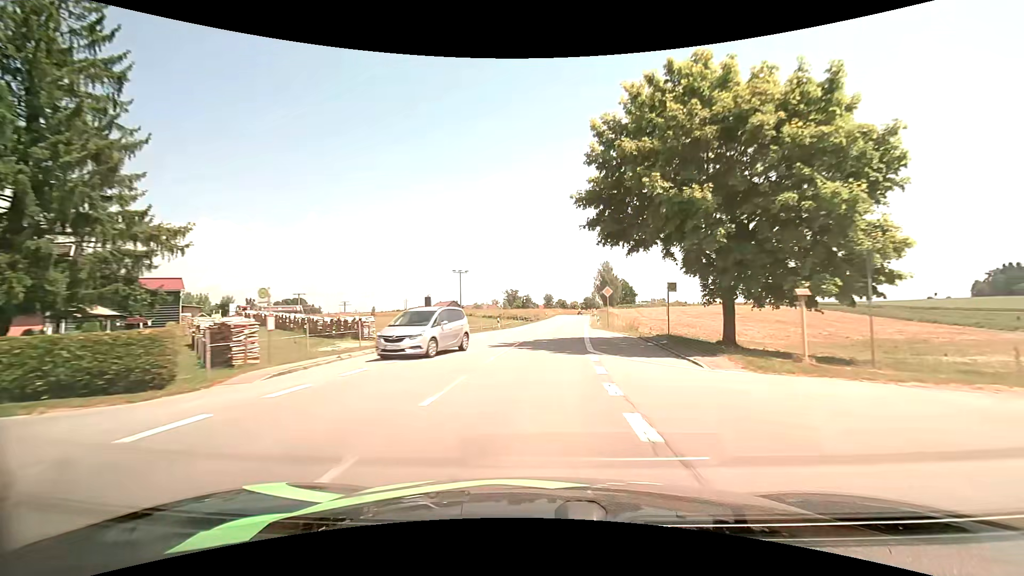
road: secondary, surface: asphalt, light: Day
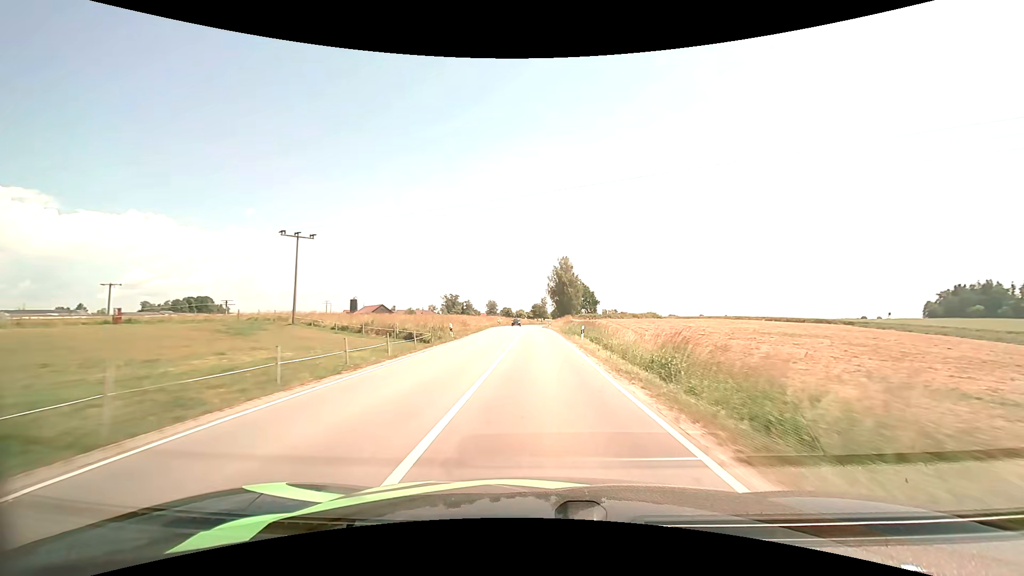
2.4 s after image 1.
(+3.2, +50.3) m; +7°
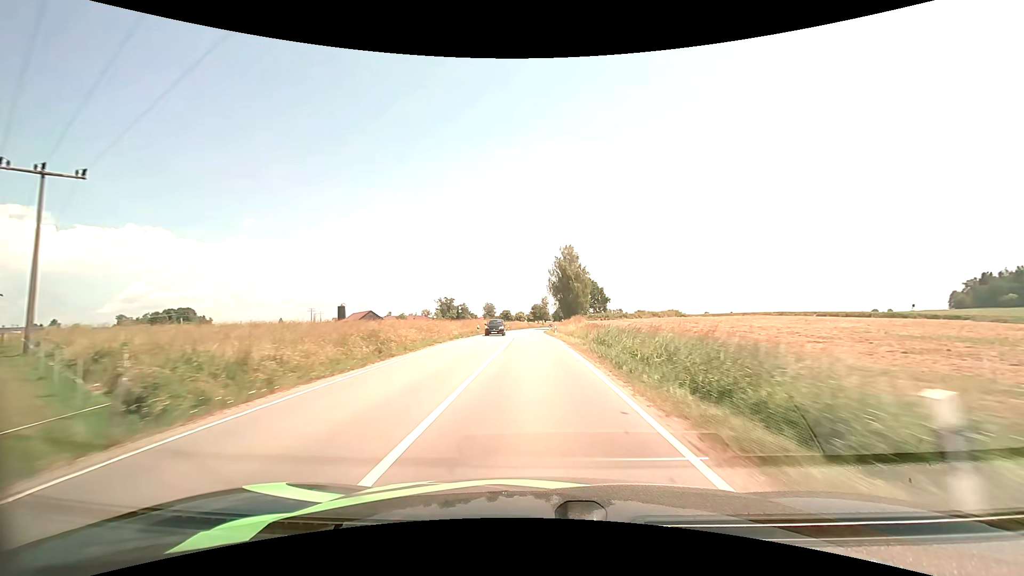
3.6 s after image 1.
(+0.2, +26.1) m; 0°
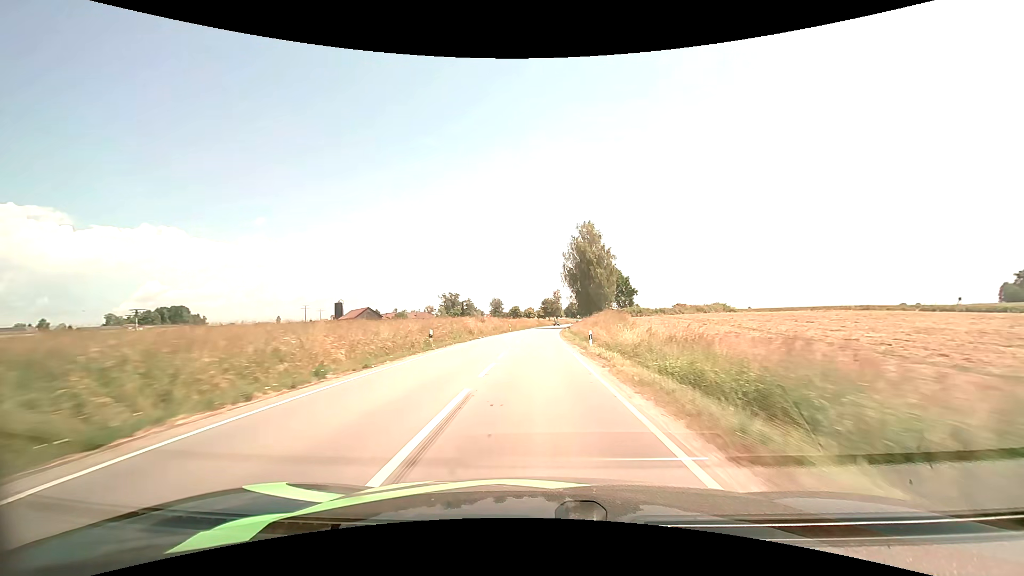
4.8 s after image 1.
(-0.4, +26.8) m; -2°
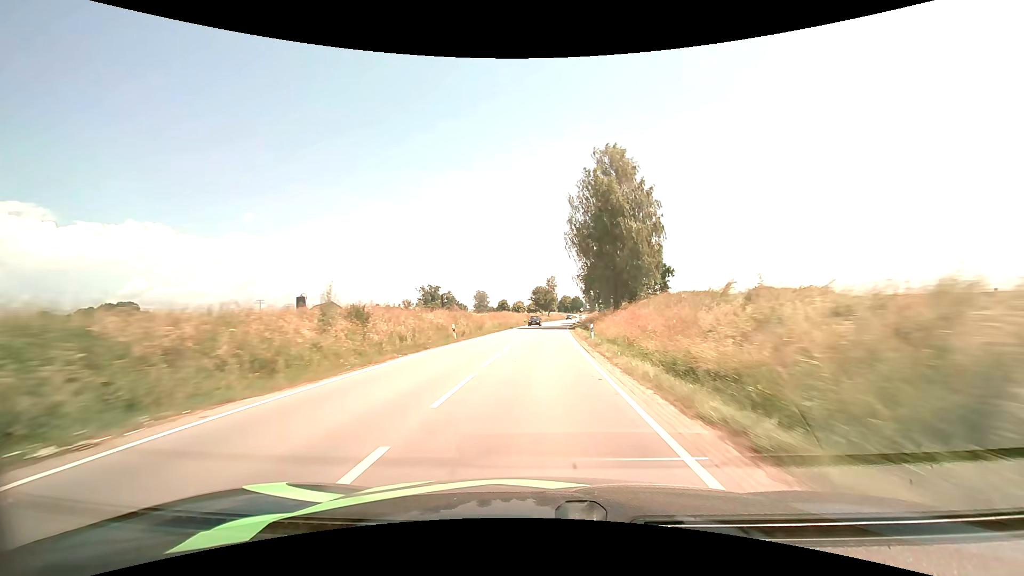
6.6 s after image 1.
(+0.2, +41.9) m; +1°
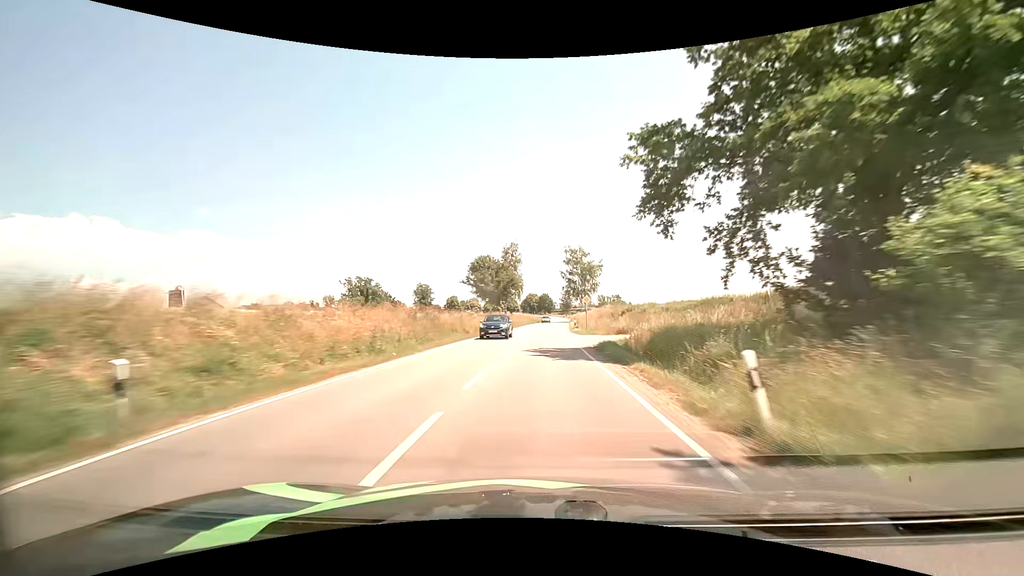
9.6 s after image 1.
(+2.6, +73.1) m; +4°
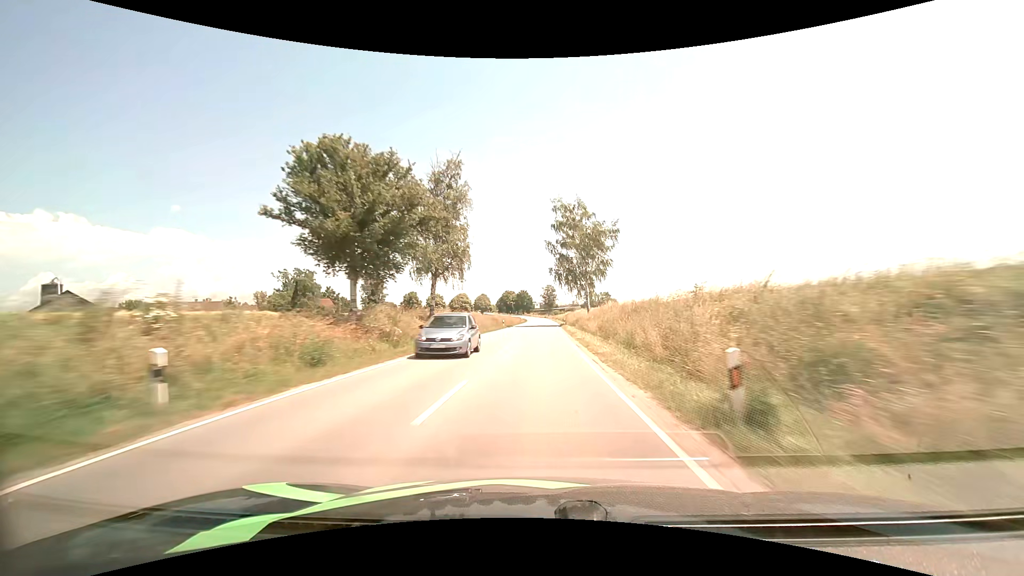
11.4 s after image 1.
(+1.2, +45.0) m; +3°
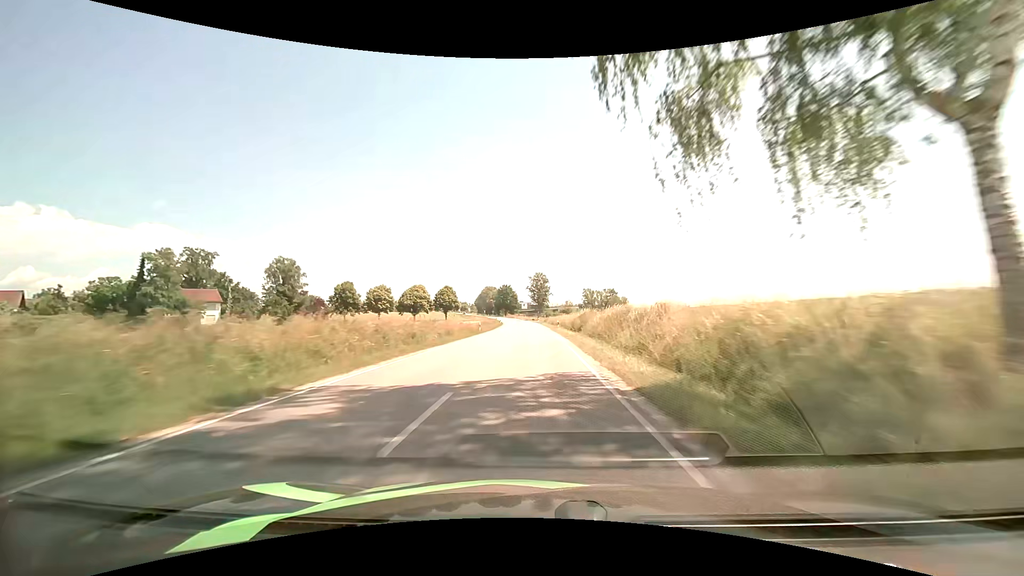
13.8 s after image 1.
(+1.0, +61.8) m; +1°
(0, +10) (0, +20) (0, +30) (0, +40) (-1, +50) (-1, +60) (-1, +70) (-1, +80) (-2, +90) (-2, +100) m
